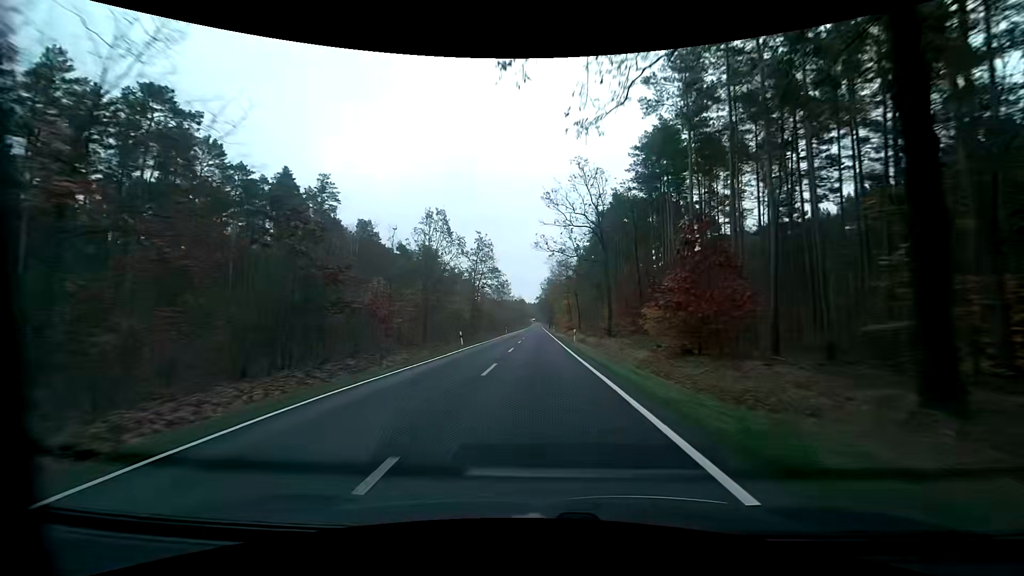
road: primary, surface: asphalt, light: Day
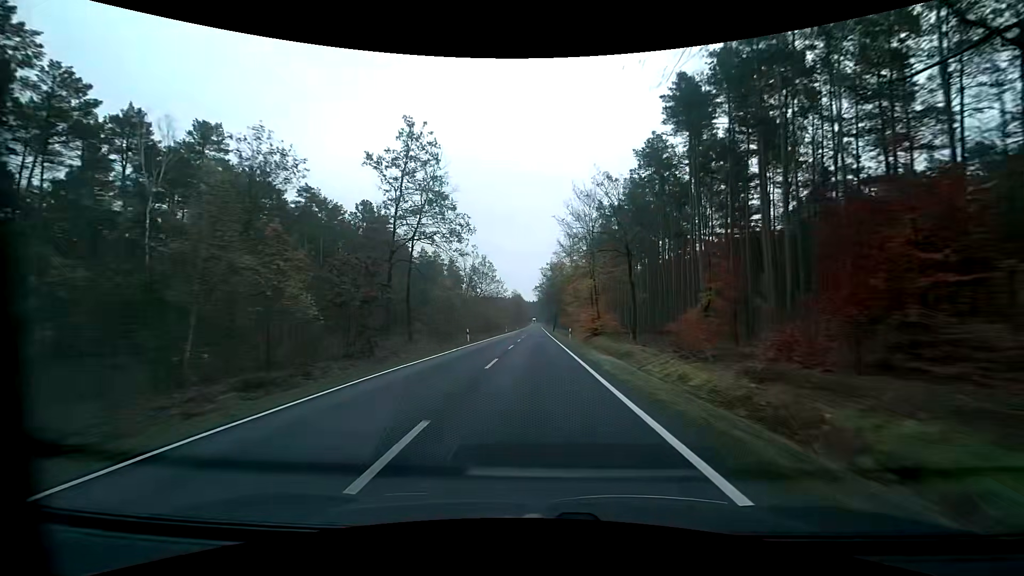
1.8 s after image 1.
(+0.5, +46.6) m; +1°
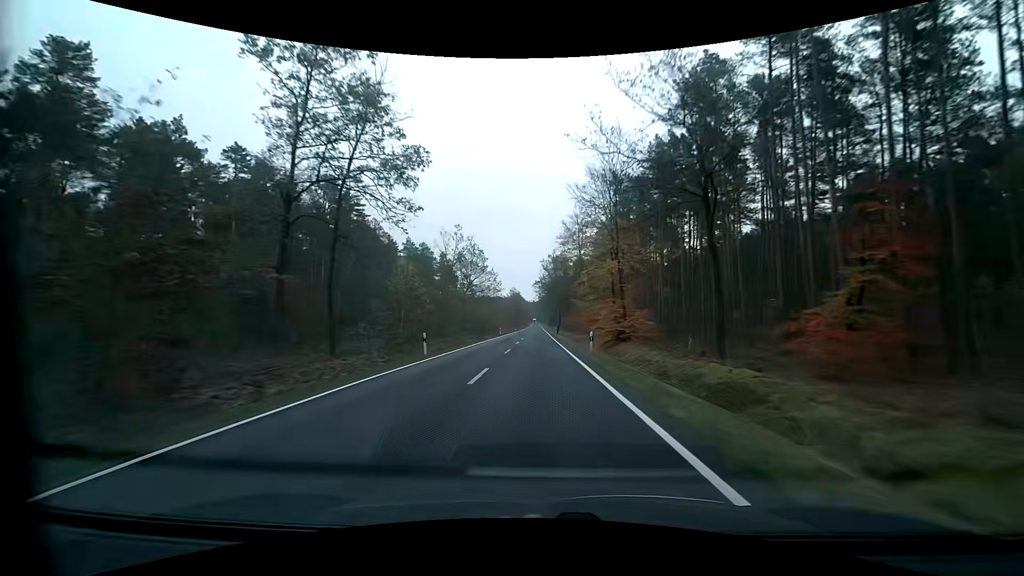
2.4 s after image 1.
(0.0, +15.7) m; 0°
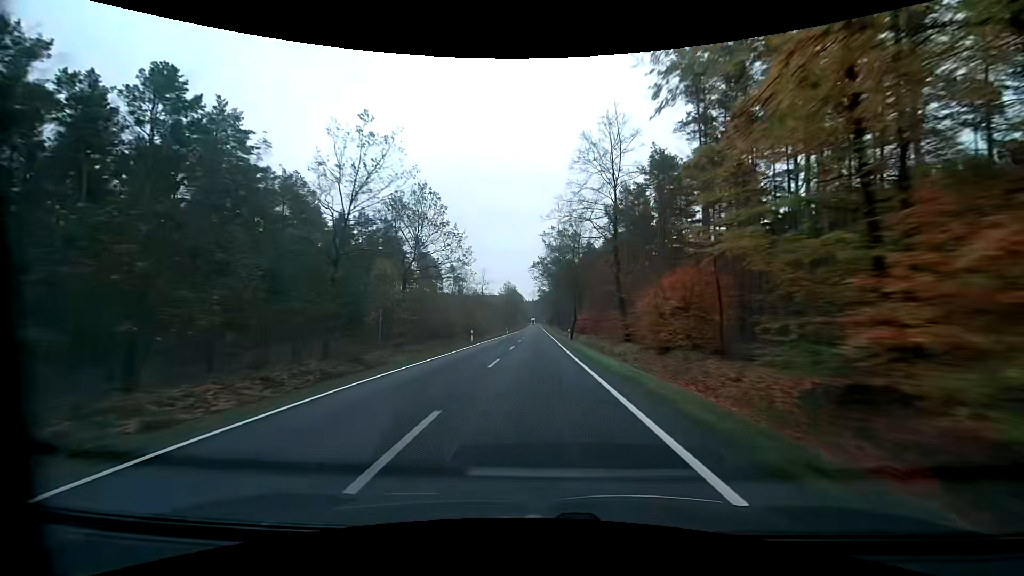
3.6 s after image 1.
(0.0, +31.6) m; 0°
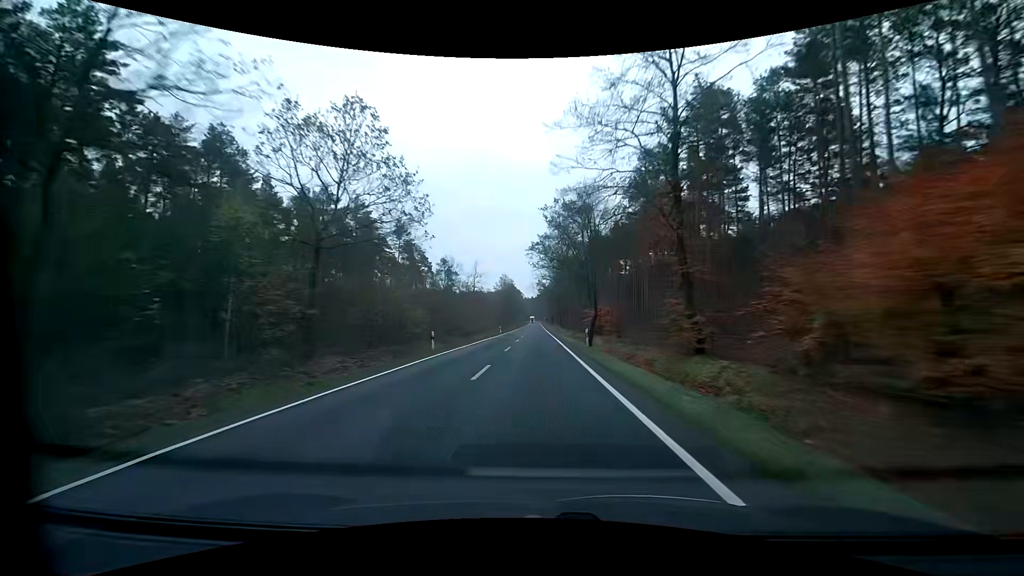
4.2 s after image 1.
(+0.1, +15.8) m; 0°
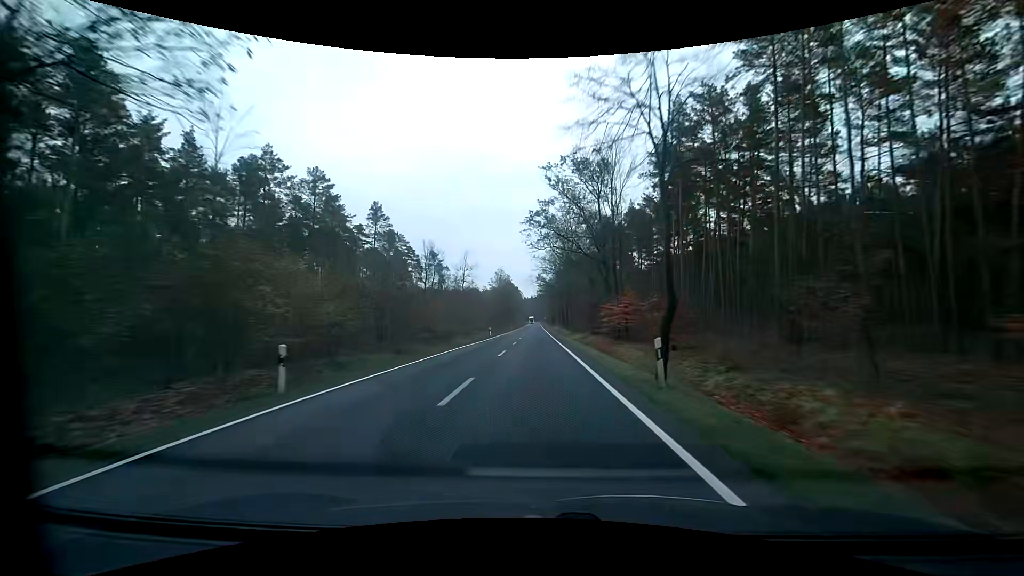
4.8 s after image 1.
(0.0, +15.9) m; 0°
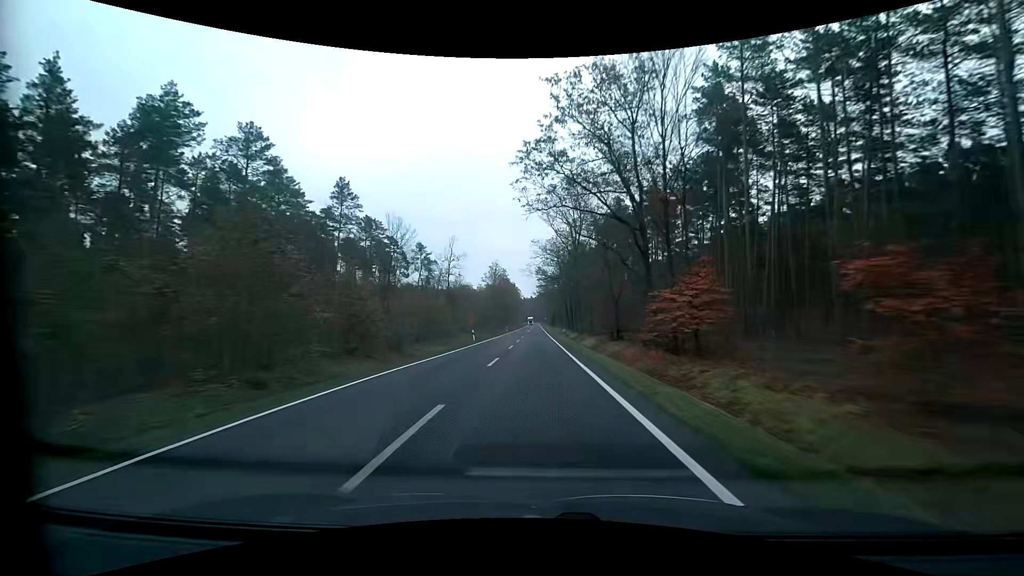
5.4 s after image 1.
(-0.1, +15.9) m; -1°
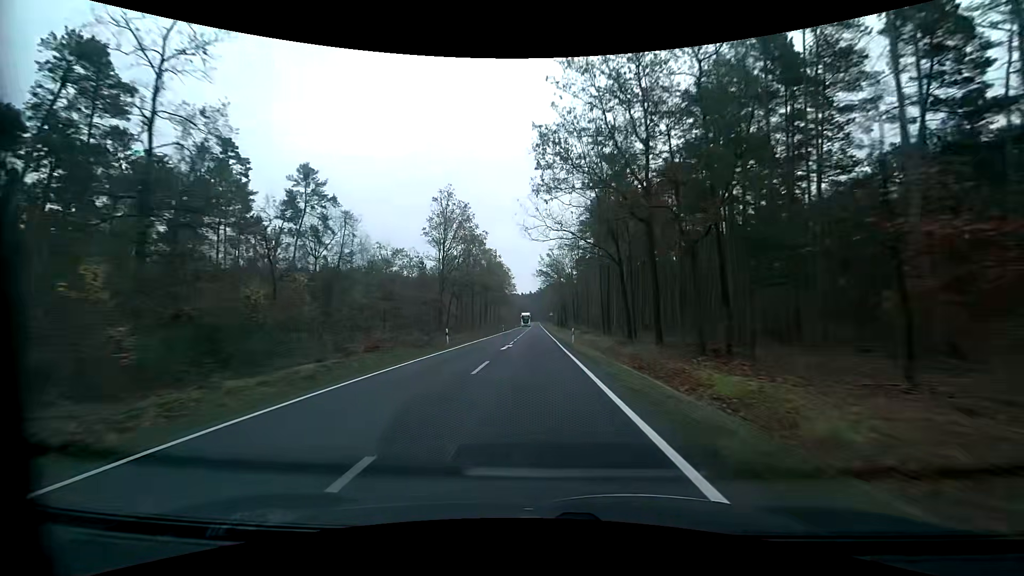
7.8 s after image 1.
(+0.3, +63.3) m; 0°
(0, +10) (0, +20) (0, +30) (0, +40) (0, +50) (0, +60) (0, +70) (0, +80) (0, +90) (0, +100) m
